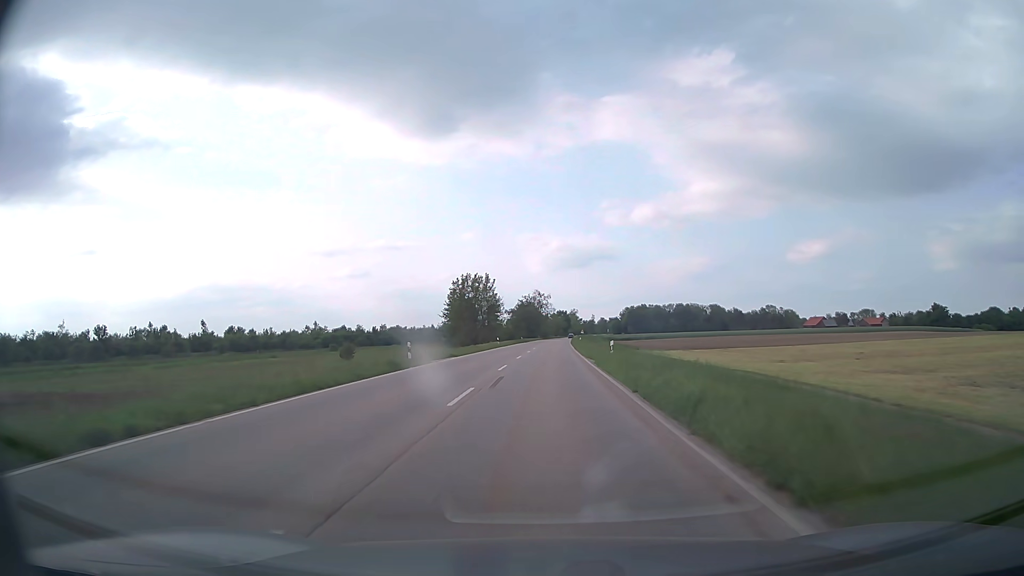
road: secondary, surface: asphalt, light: Day
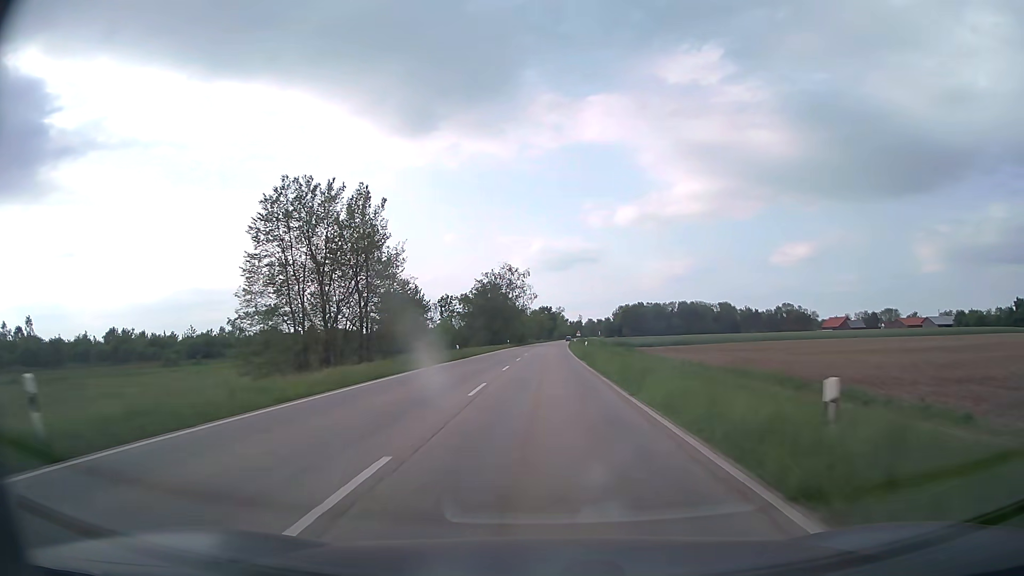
(+1.0, +69.2) m; +2°
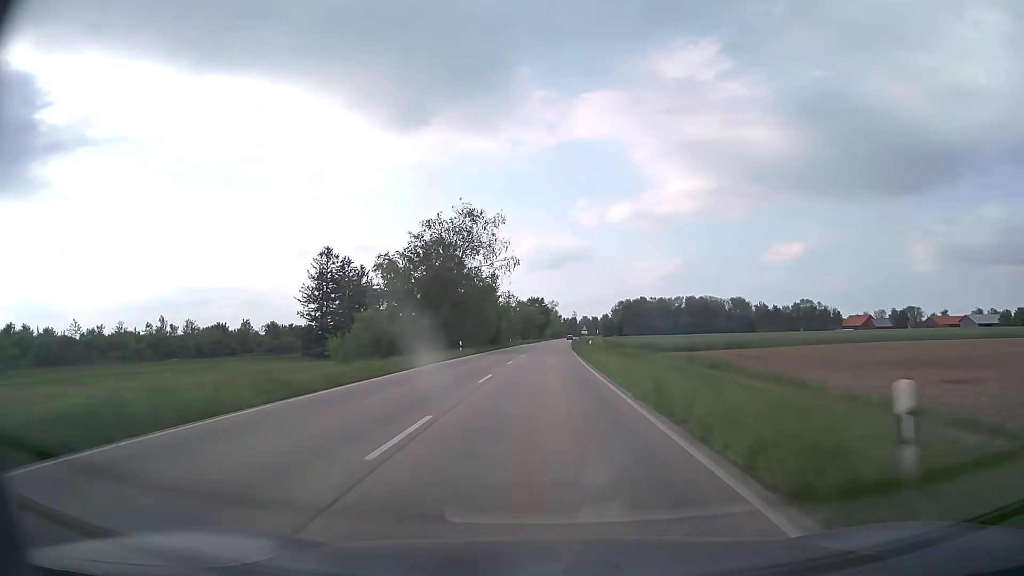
(+0.4, +44.4) m; +1°
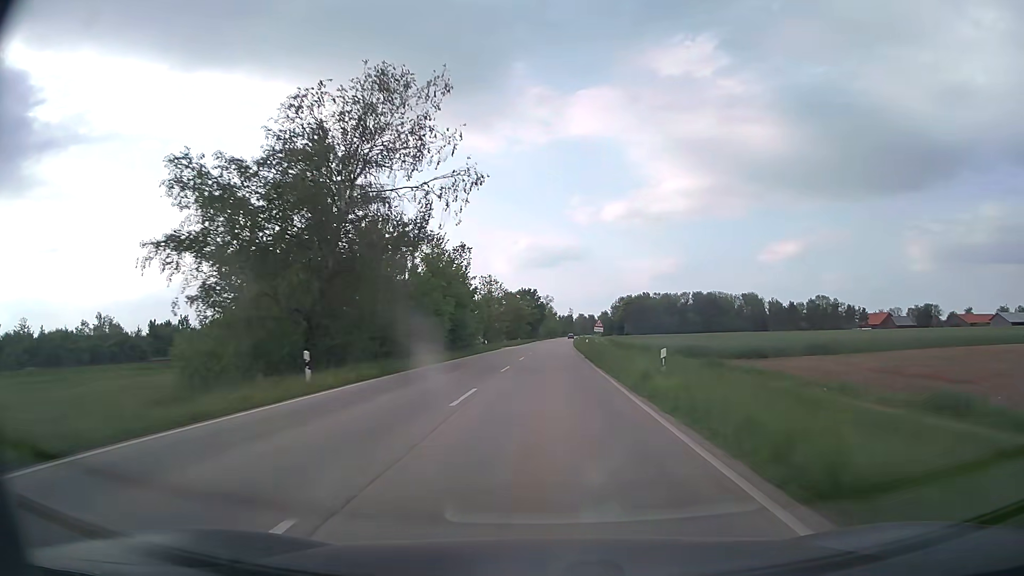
(+0.1, +30.4) m; 0°
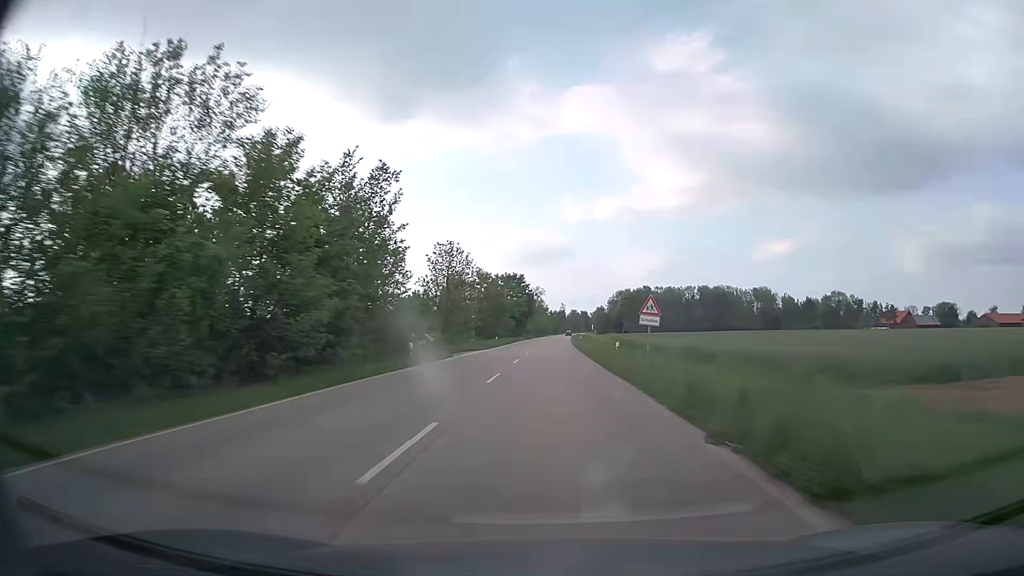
(+0.2, +30.7) m; +1°
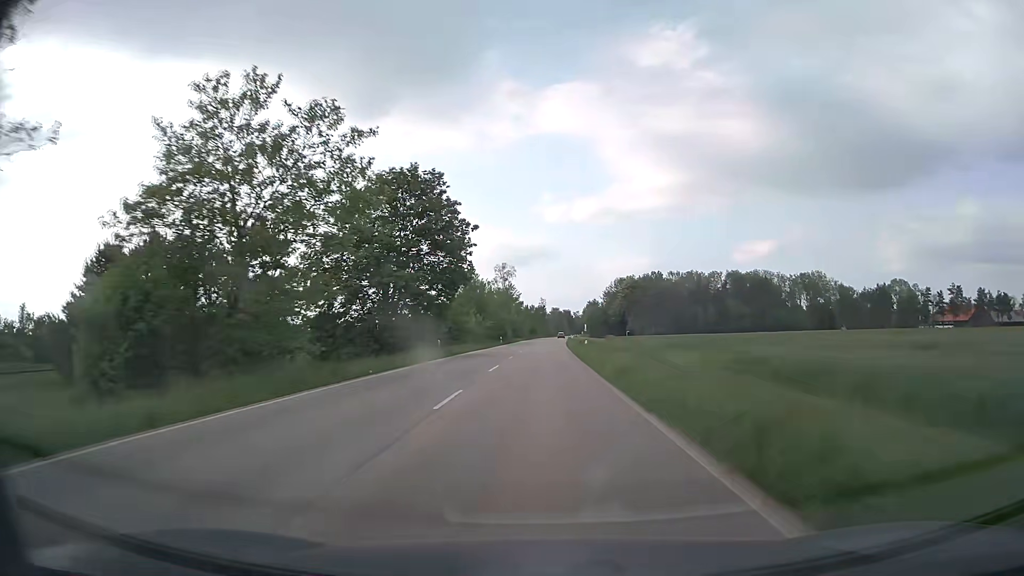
(+1.6, +77.9) m; +2°
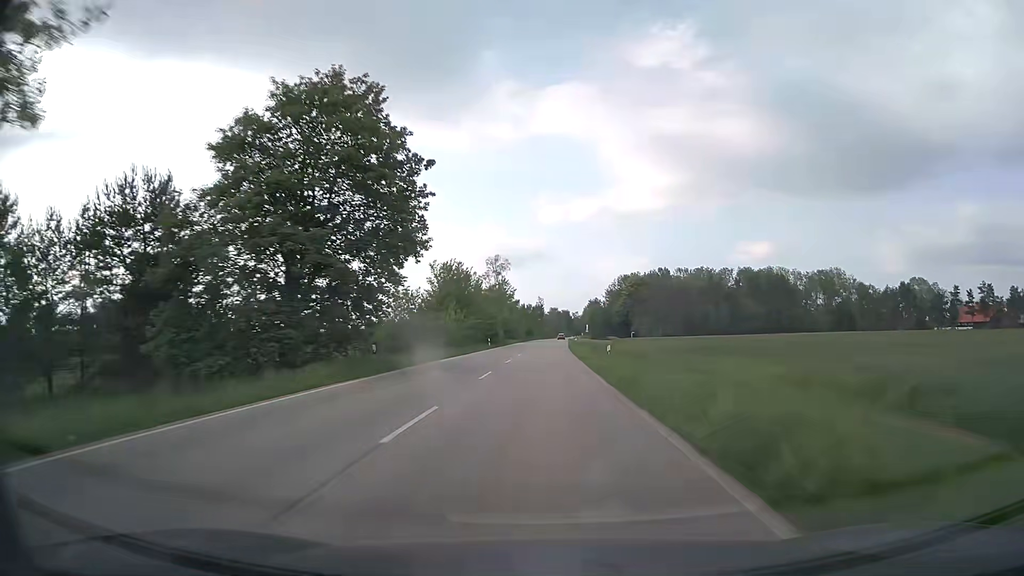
(0.0, +15.7) m; 0°
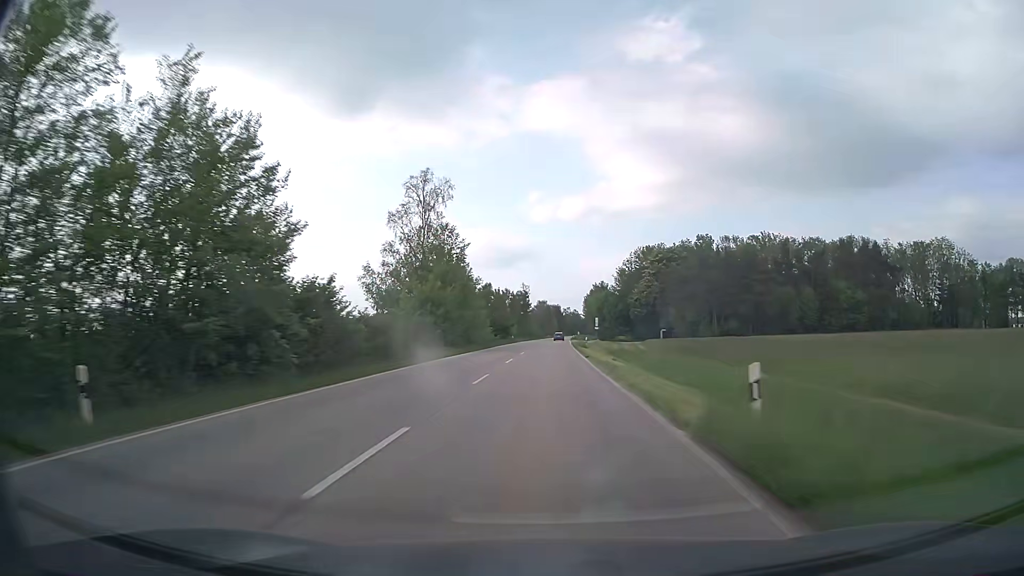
(+0.7, +62.8) m; +1°
(0, +10) (0, +20) (0, +30) (0, +40) (0, +50) (+1, +60) (+1, +70) (+1, +80) (+1, +90) (+2, +100) m
